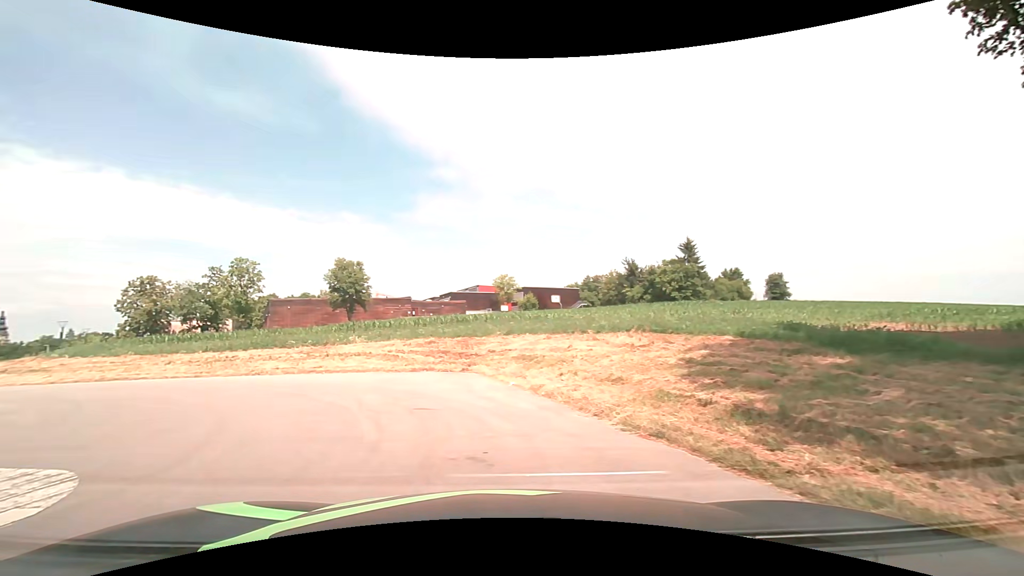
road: service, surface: asphalt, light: Day
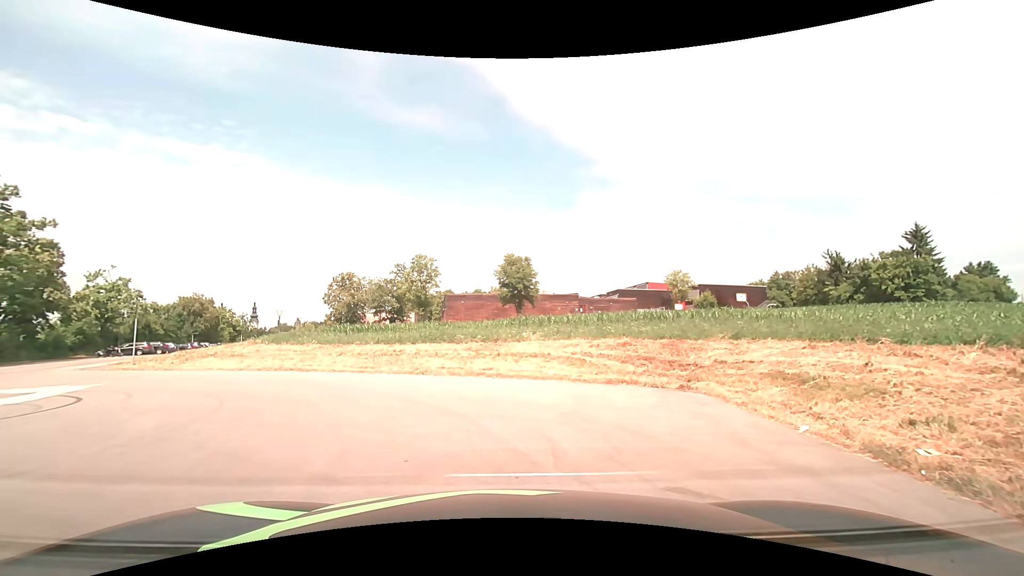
(-1.0, +4.5) m; -19°
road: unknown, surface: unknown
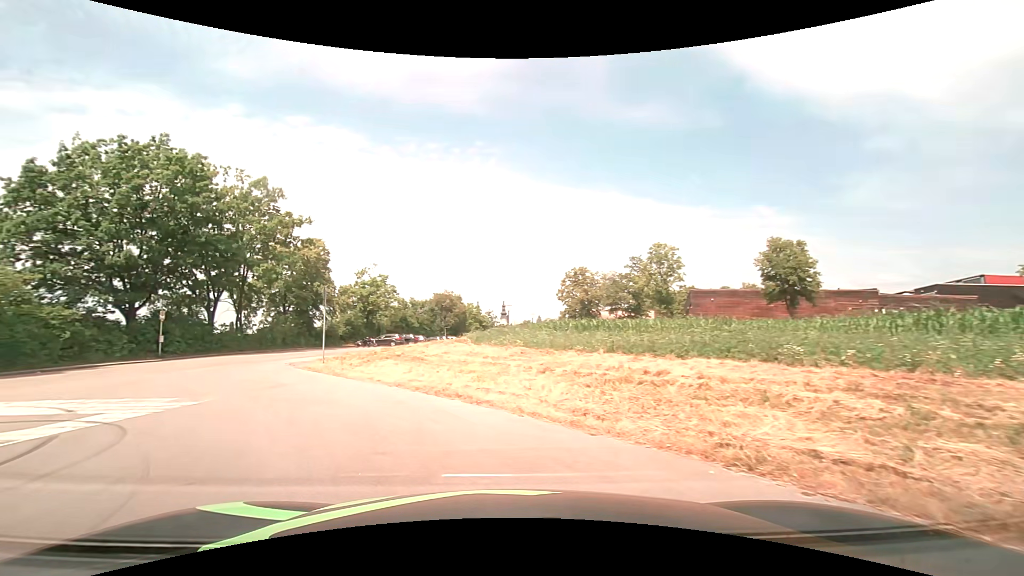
(-1.5, +10.0) m; -26°
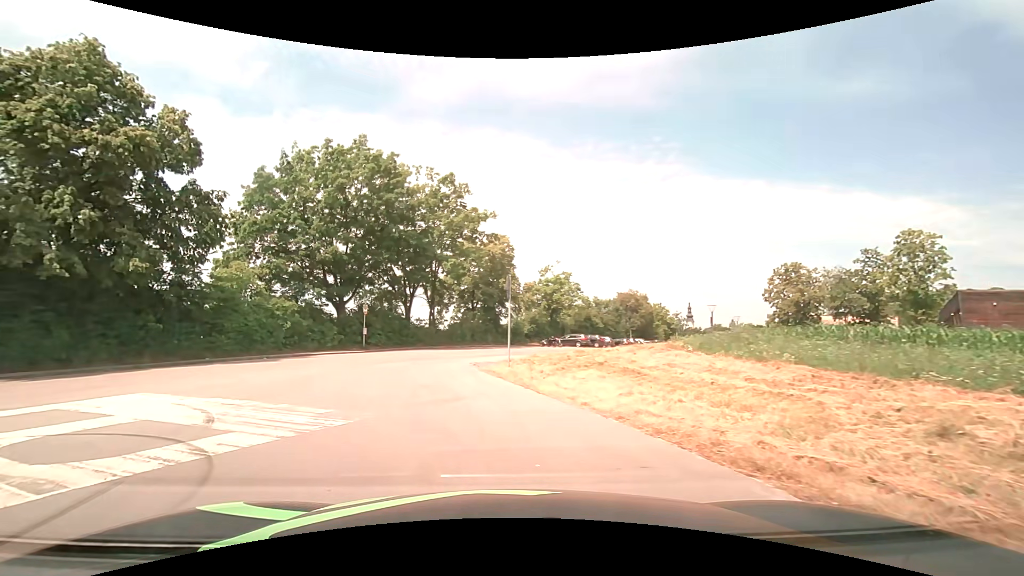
(-0.9, +4.5) m; -21°
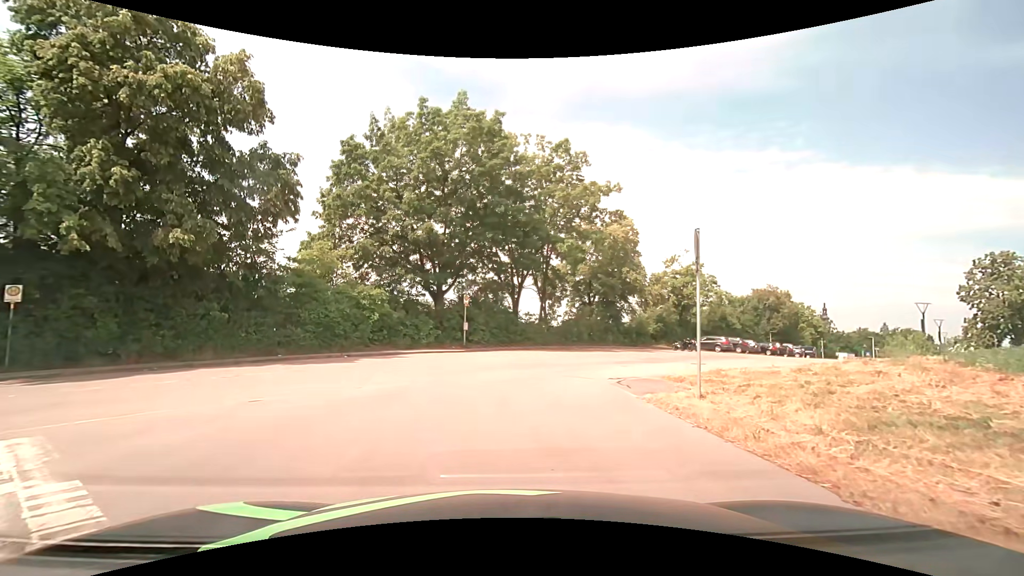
(-1.1, +7.3) m; -13°
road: residential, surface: asphalt
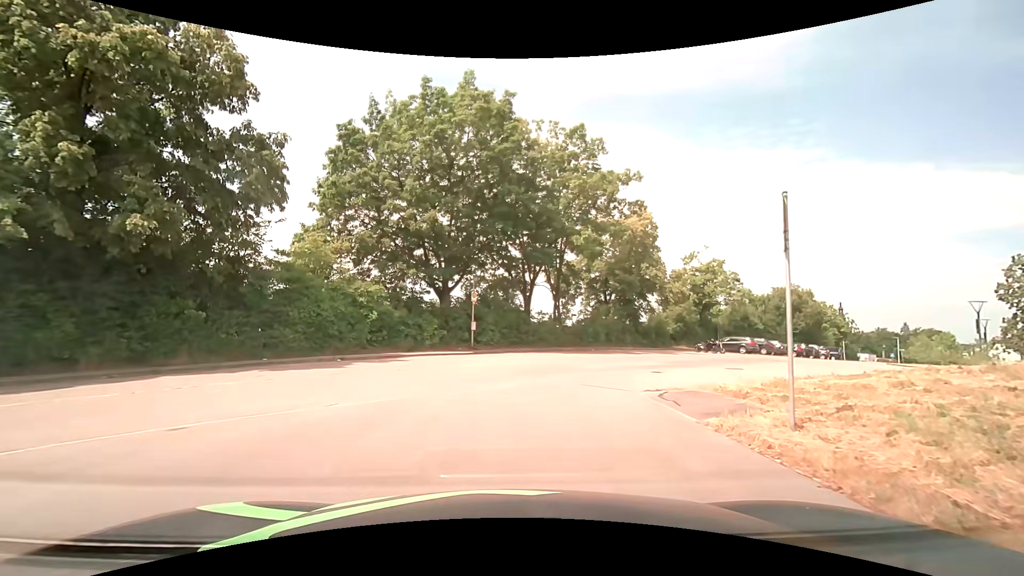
(0.0, +2.5) m; -1°
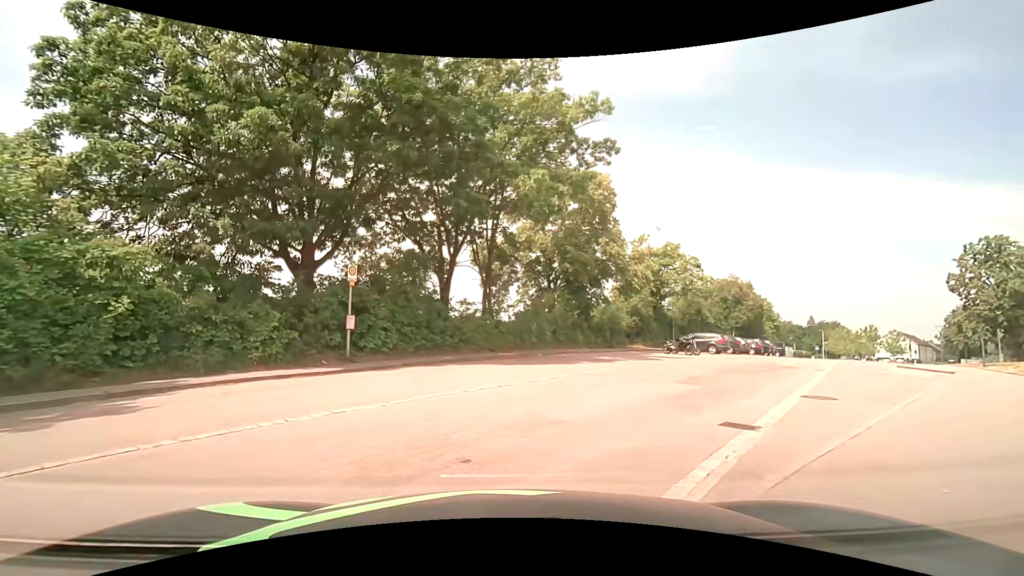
(+0.5, +10.7) m; +9°
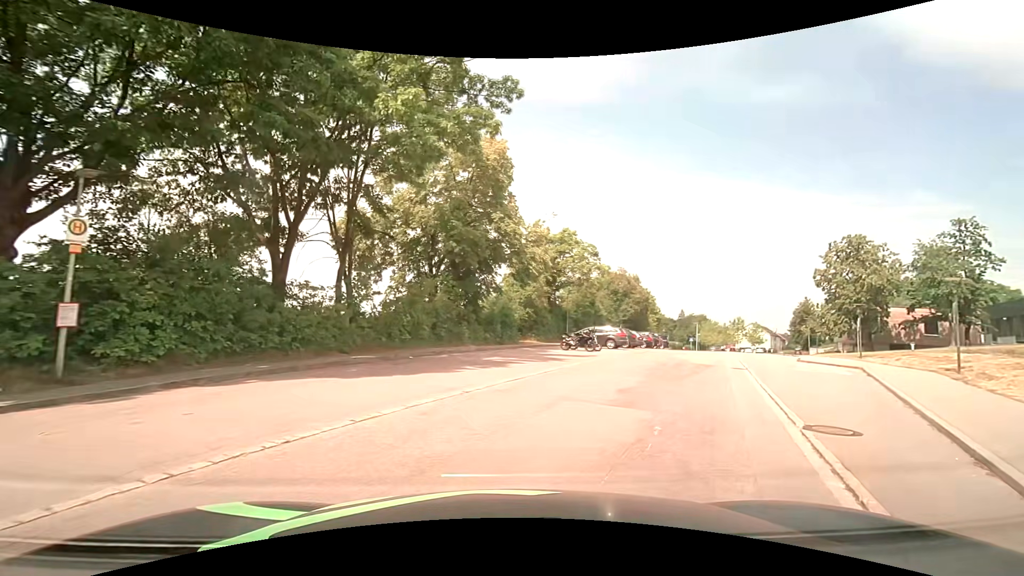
(+0.4, +5.5) m; +11°
